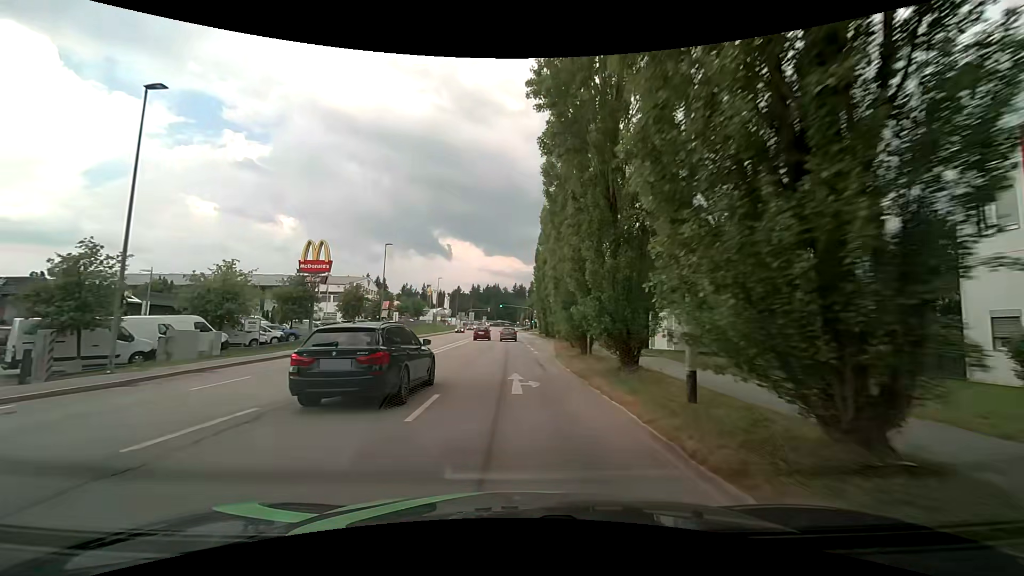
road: tertiary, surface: asphalt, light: Day
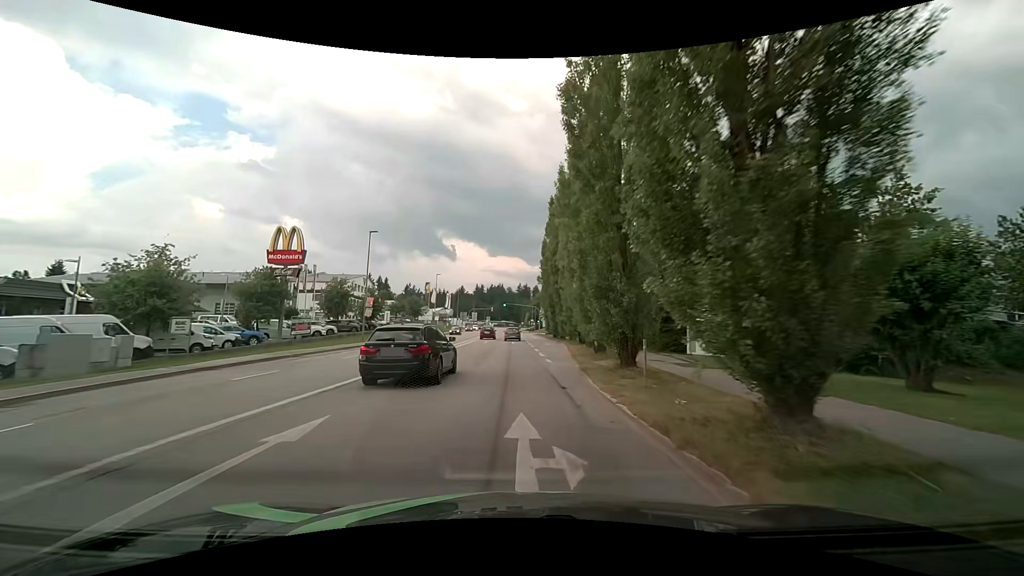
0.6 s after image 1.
(-0.2, +7.3) m; -2°
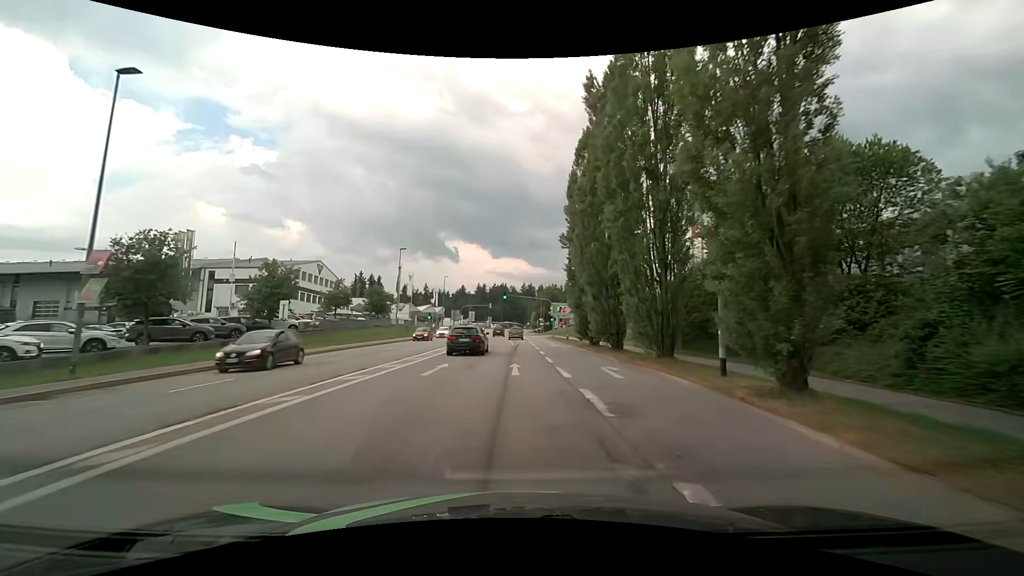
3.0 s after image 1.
(0.0, +29.8) m; 0°
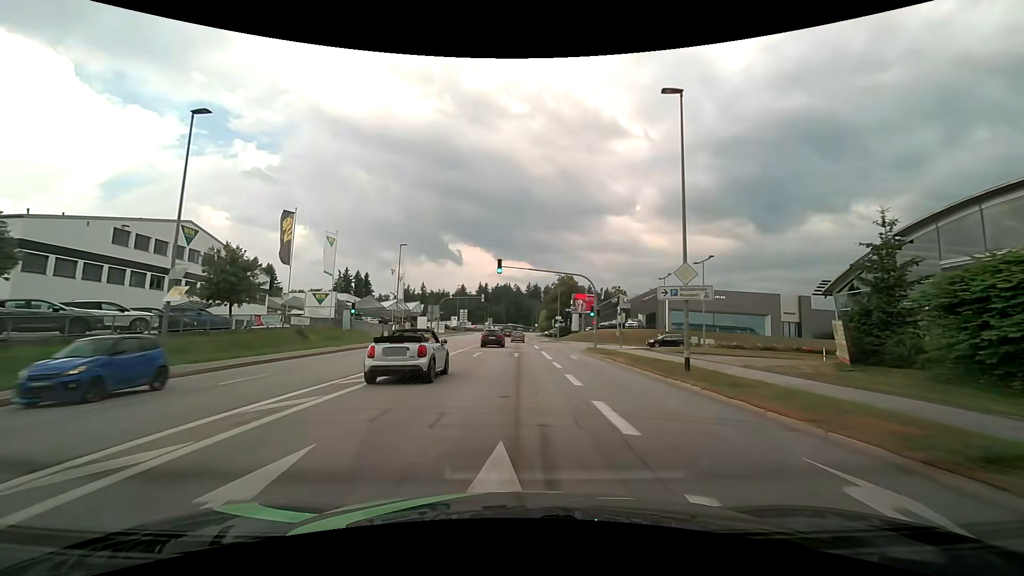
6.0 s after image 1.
(-0.1, +37.6) m; 0°
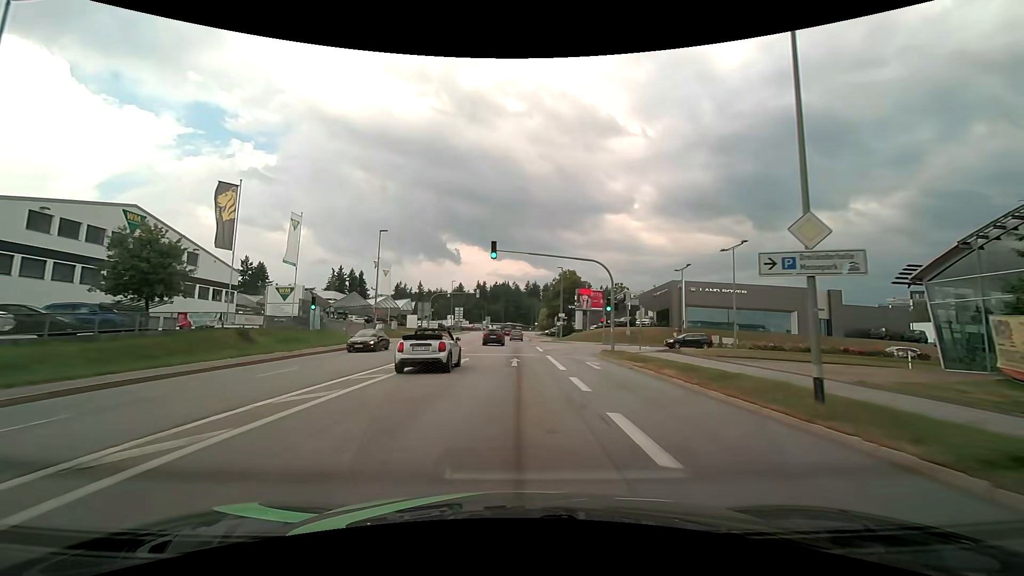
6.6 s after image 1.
(0.0, +7.5) m; 0°
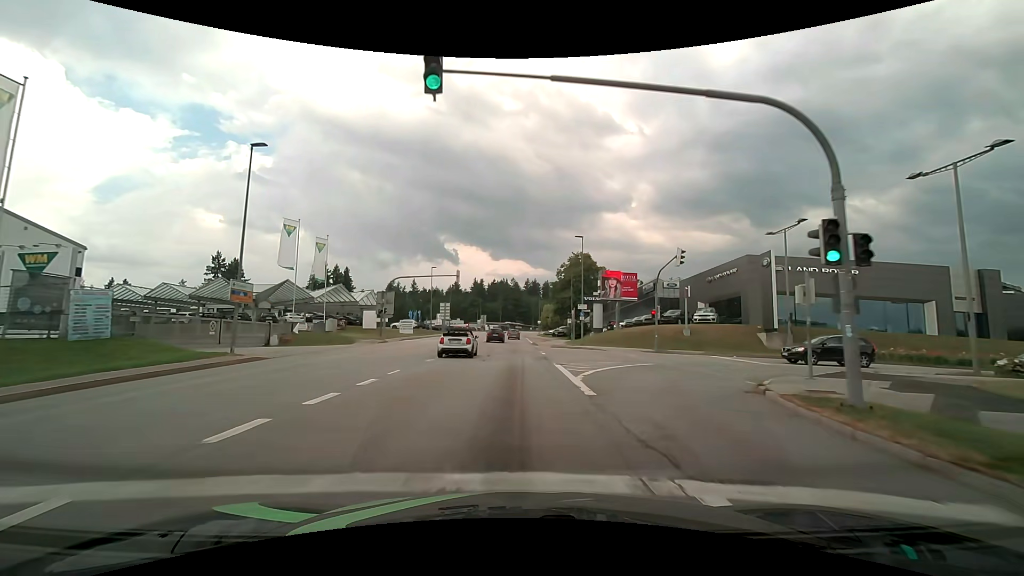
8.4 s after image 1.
(+0.1, +22.5) m; 0°
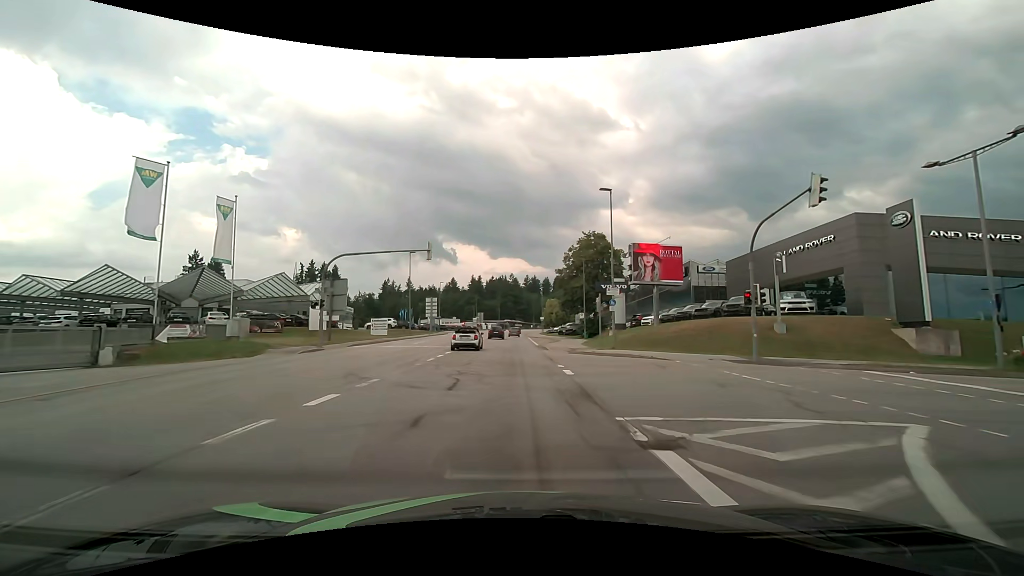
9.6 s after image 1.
(0.0, +14.9) m; 0°
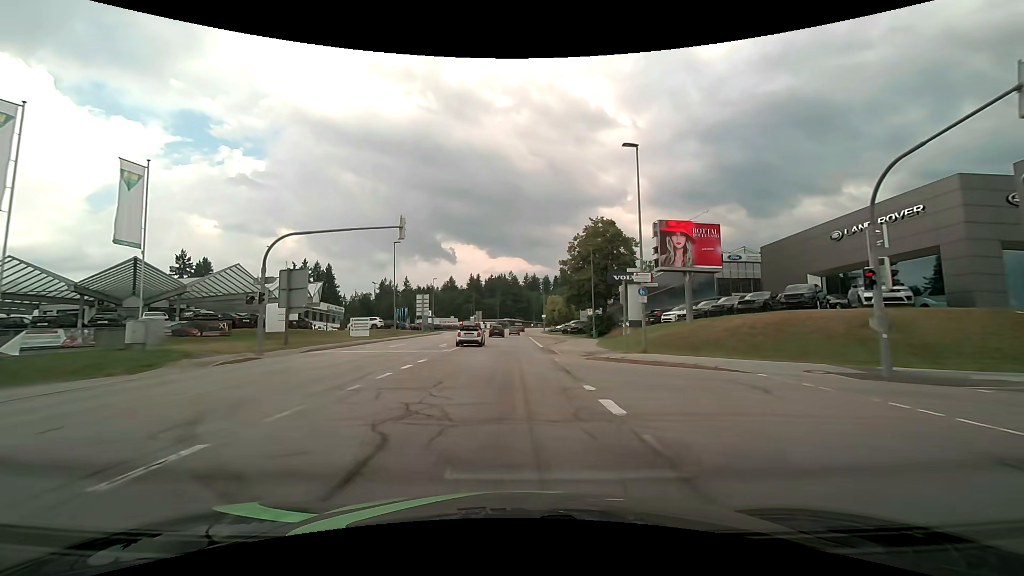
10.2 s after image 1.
(0.0, +7.4) m; 0°
(0, +10) (0, +20) (0, +30) (0, +40) (0, +50) (0, +60) (0, +70) (0, +80) (0, +90) (0, +100) m
